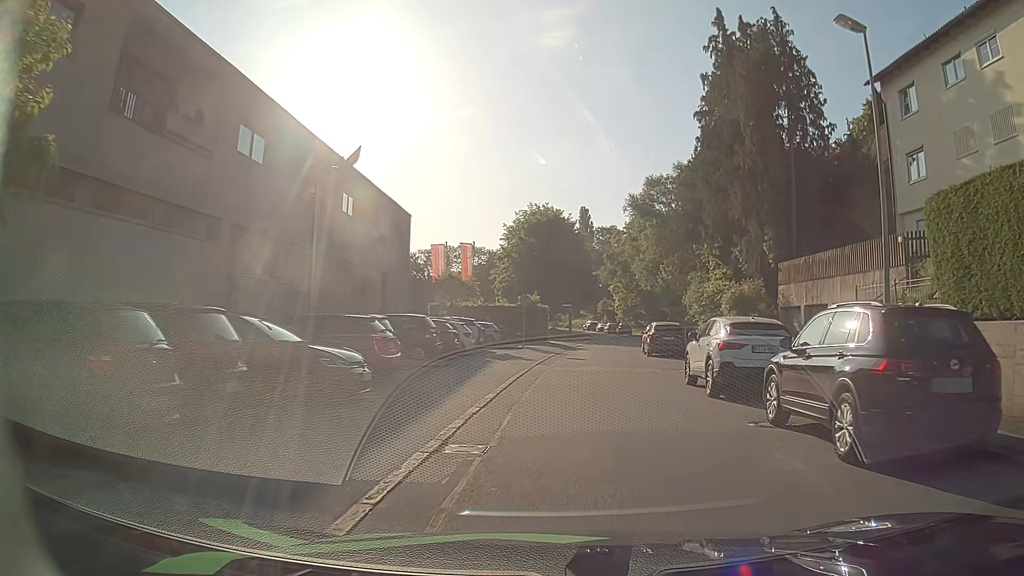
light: Day
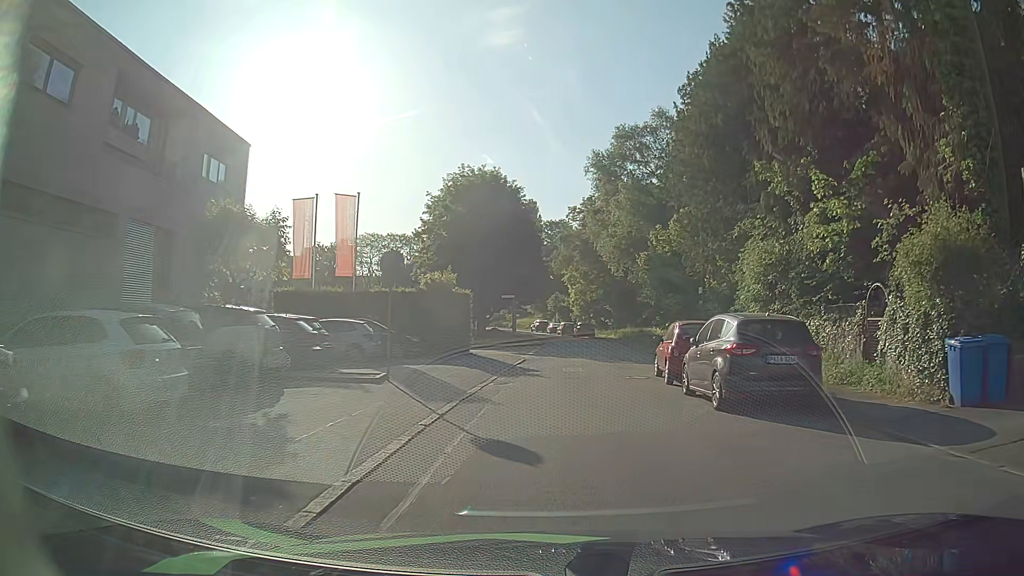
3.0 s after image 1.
(+0.6, +20.4) m; +4°
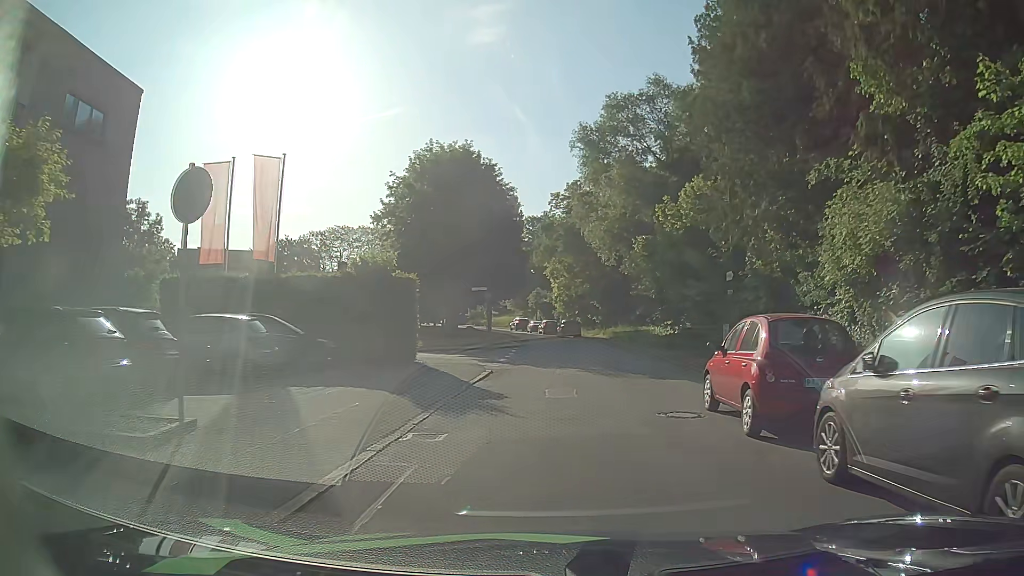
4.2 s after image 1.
(+0.1, +8.0) m; +2°
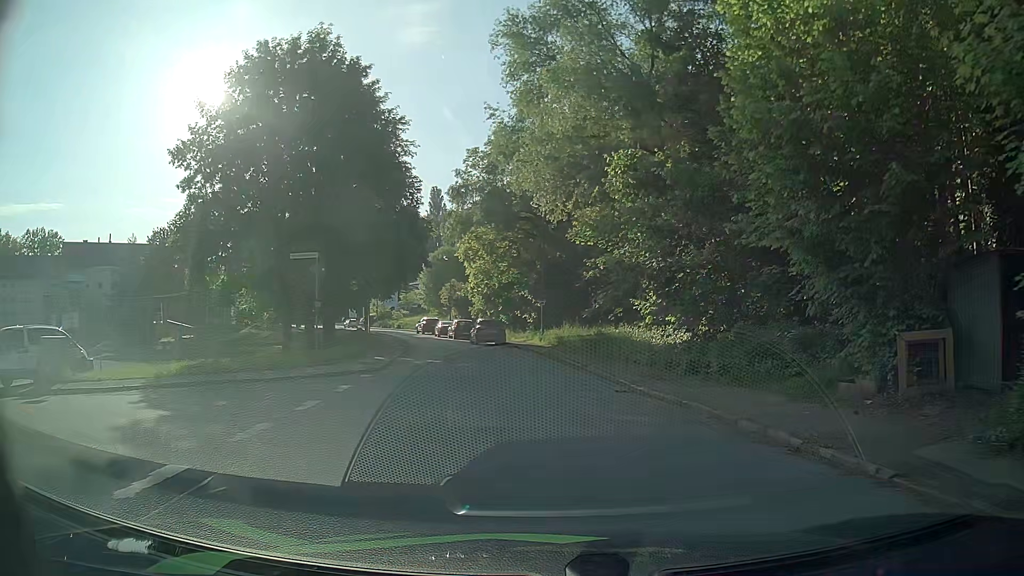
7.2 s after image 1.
(+0.8, +20.4) m; +6°
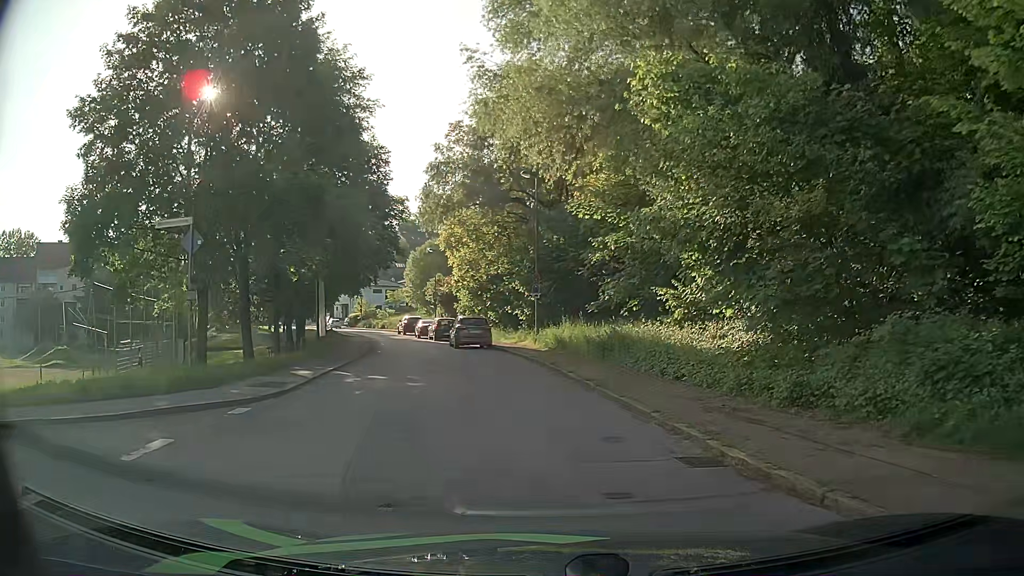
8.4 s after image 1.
(0.0, +7.6) m; +1°
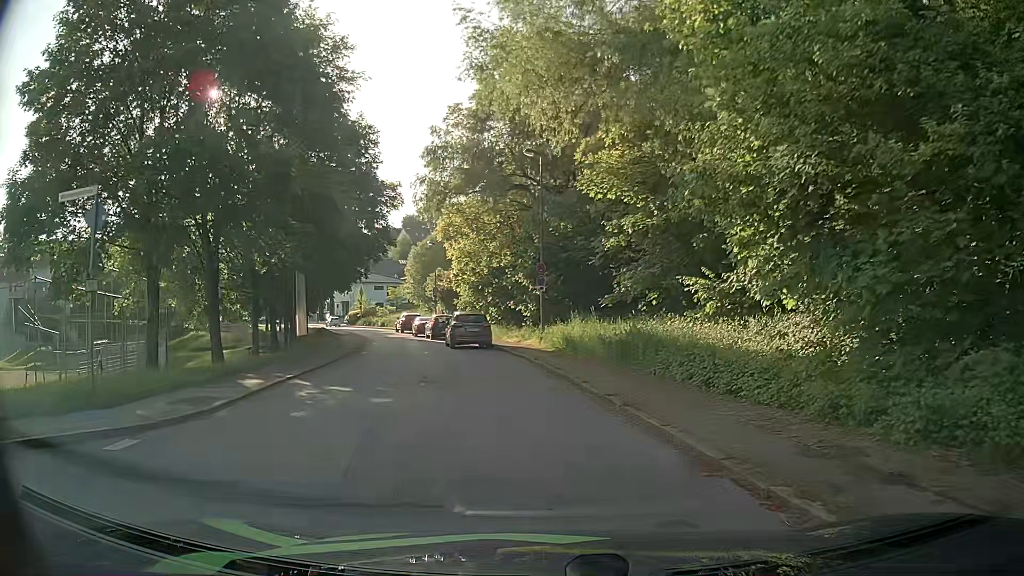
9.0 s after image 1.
(0.0, +3.6) m; -1°
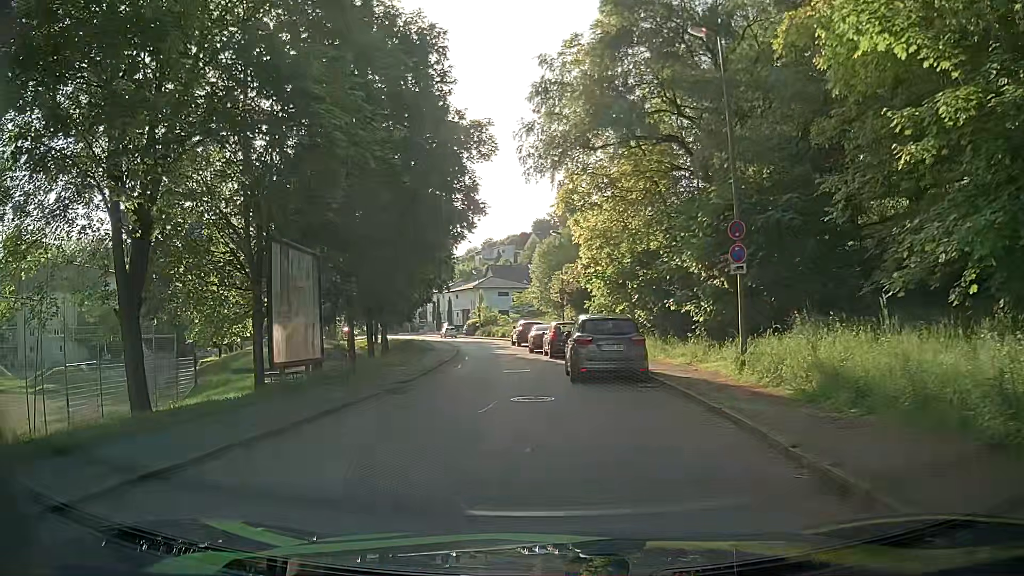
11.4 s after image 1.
(-1.1, +13.1) m; -11°
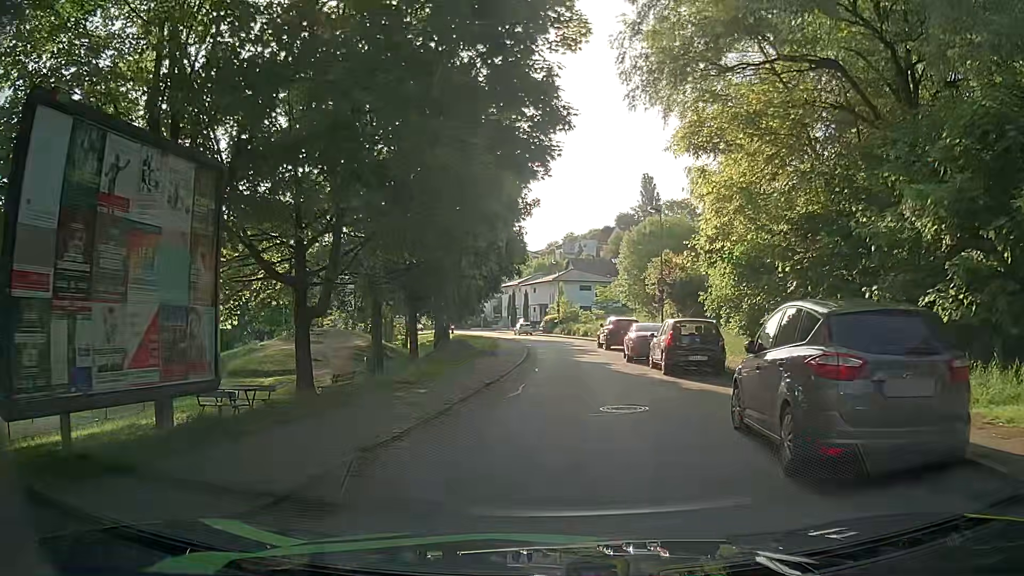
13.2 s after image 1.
(-0.8, +9.9) m; -8°
(0, +10) (+1, +20) (+1, +30) (+1, +40) (+2, +50) (+2, +60) (0, +70) (-4, +79) (-6, +89) (-8, +99) m
